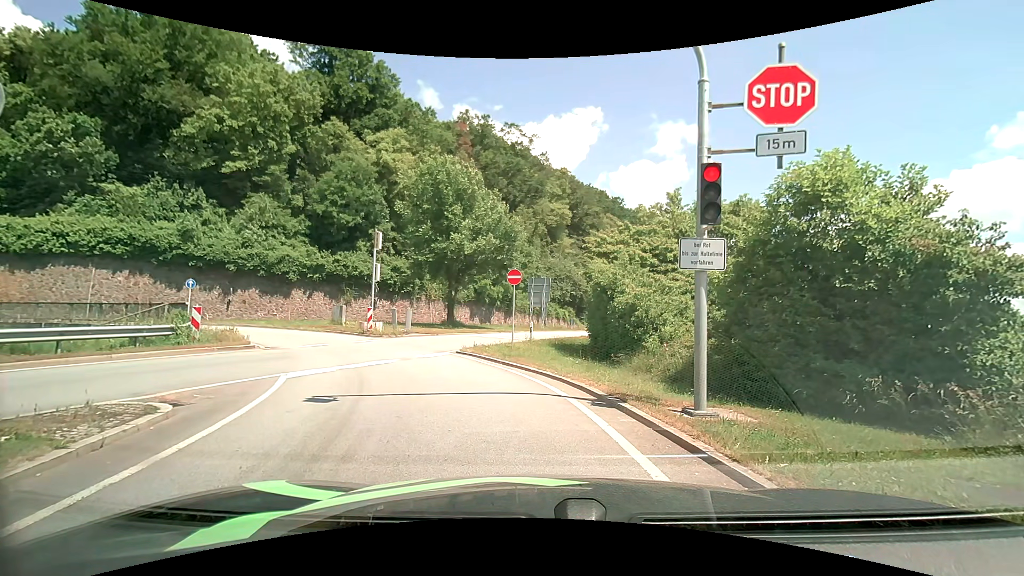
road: primary_link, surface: asphalt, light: Day
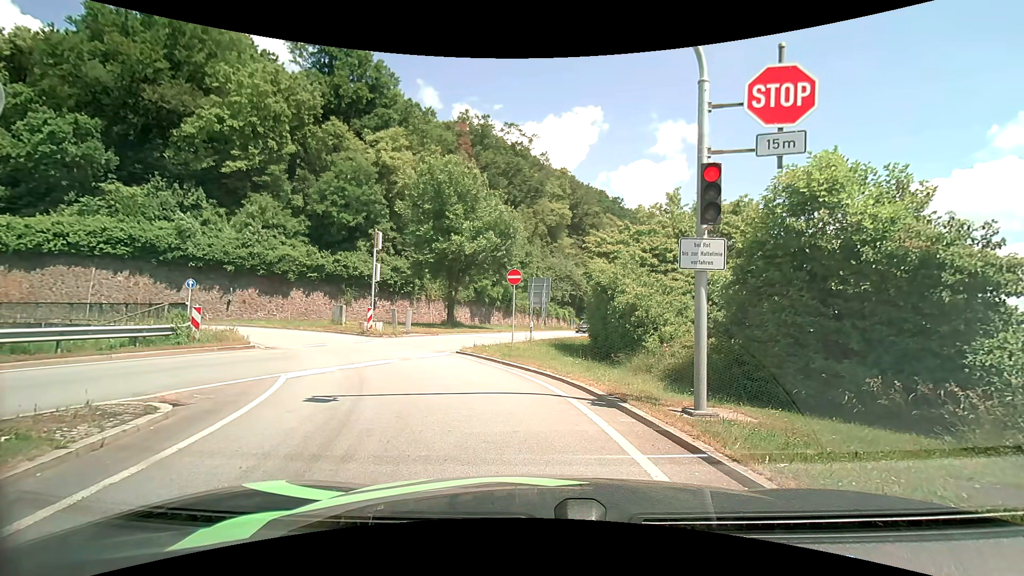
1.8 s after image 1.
(0.0, 0.0) m; 0°
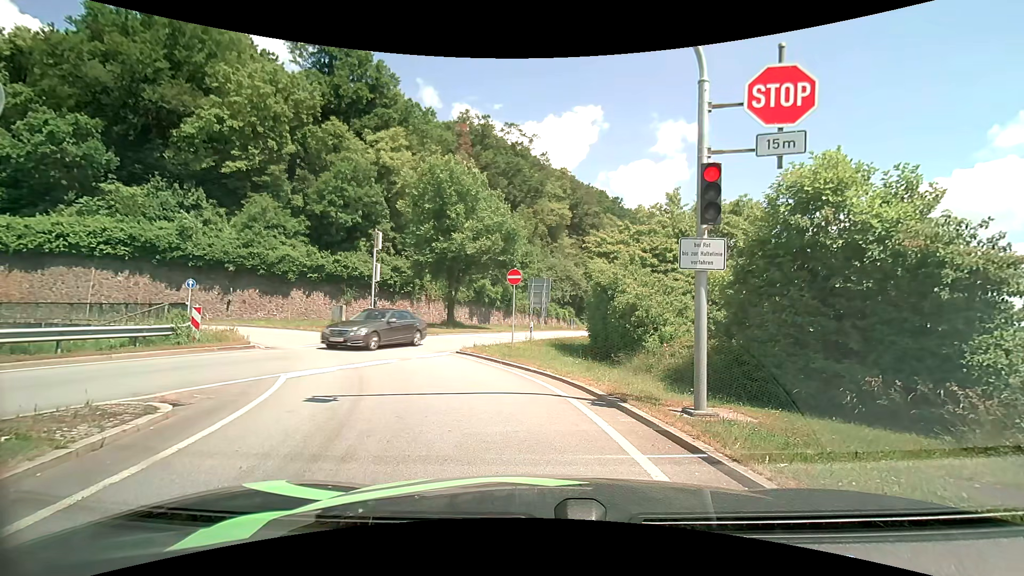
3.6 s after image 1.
(0.0, 0.0) m; 0°
(-2, +10) (-7, +18) (-14, +25) (-24, +28) (-34, +28) (-43, +26) (-53, +22) (-62, +19) (-72, +17) (-82, +15) m
